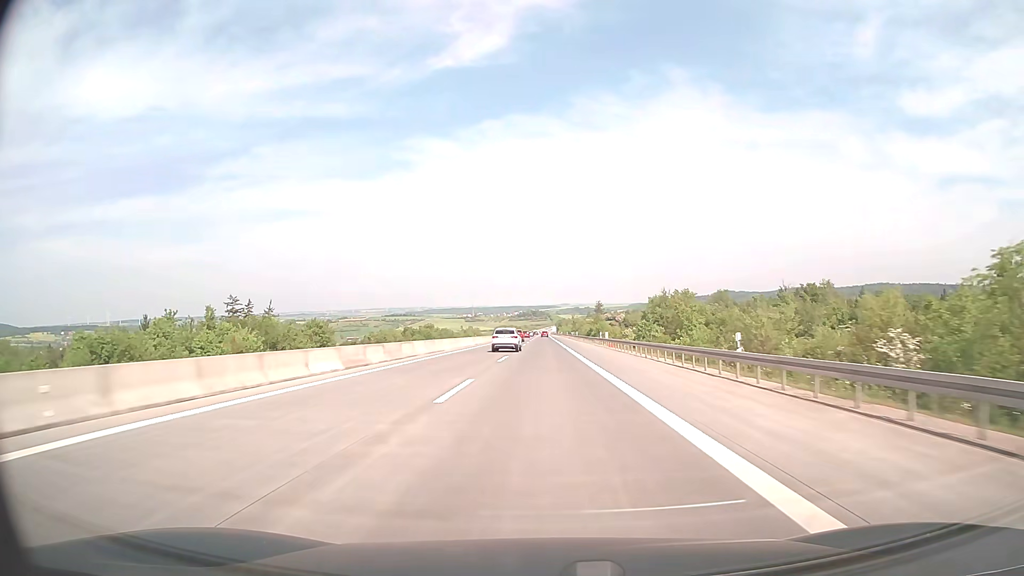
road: motorway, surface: concrete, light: Day
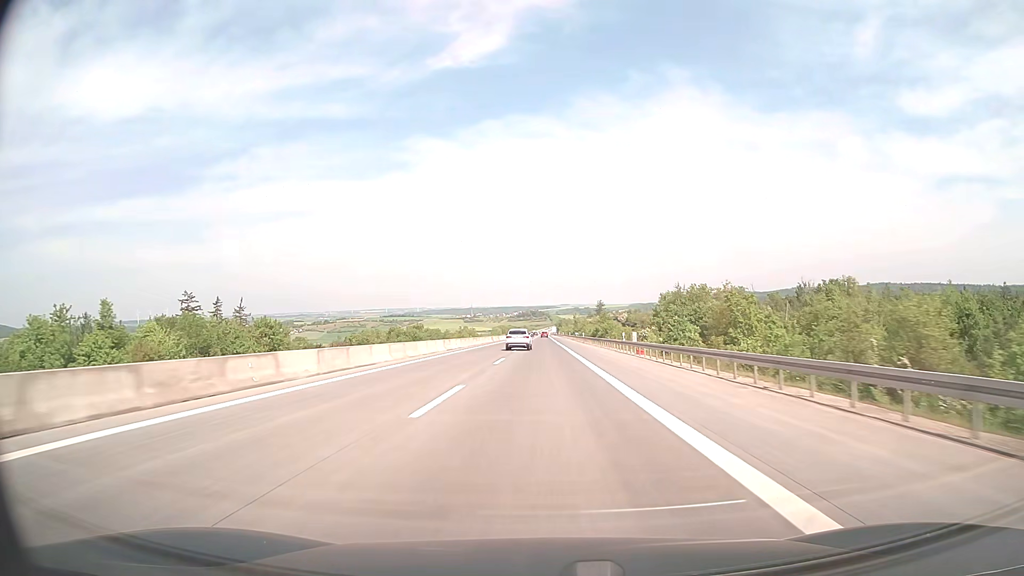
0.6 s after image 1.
(0.0, +19.8) m; 0°
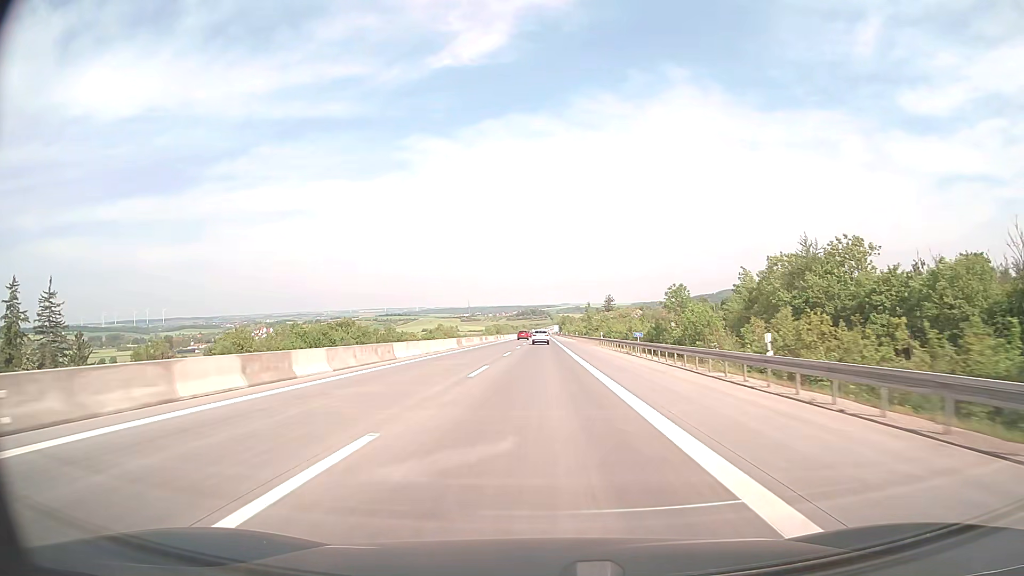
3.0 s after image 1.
(0.0, +79.3) m; 0°
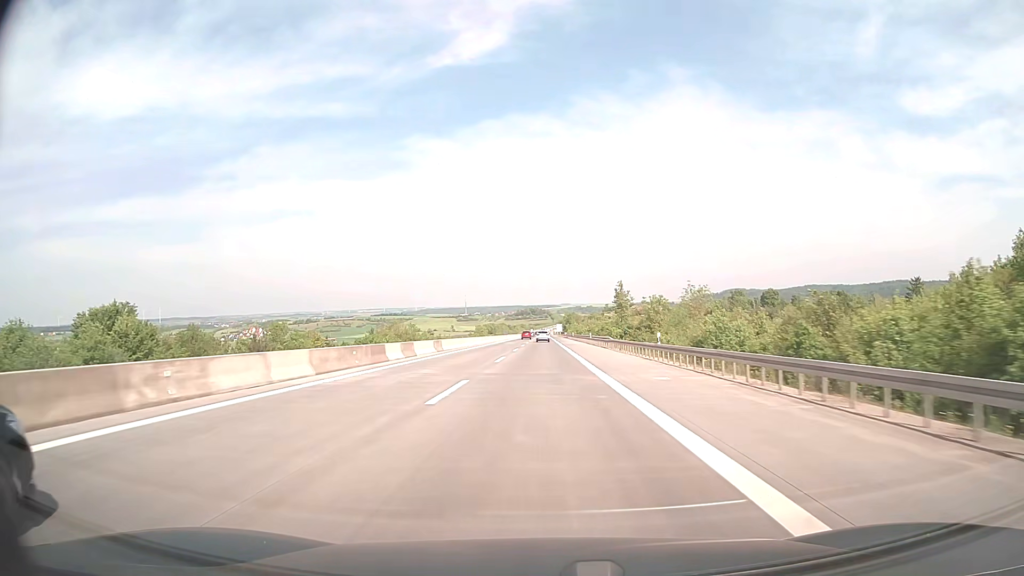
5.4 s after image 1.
(-0.2, +79.2) m; 0°
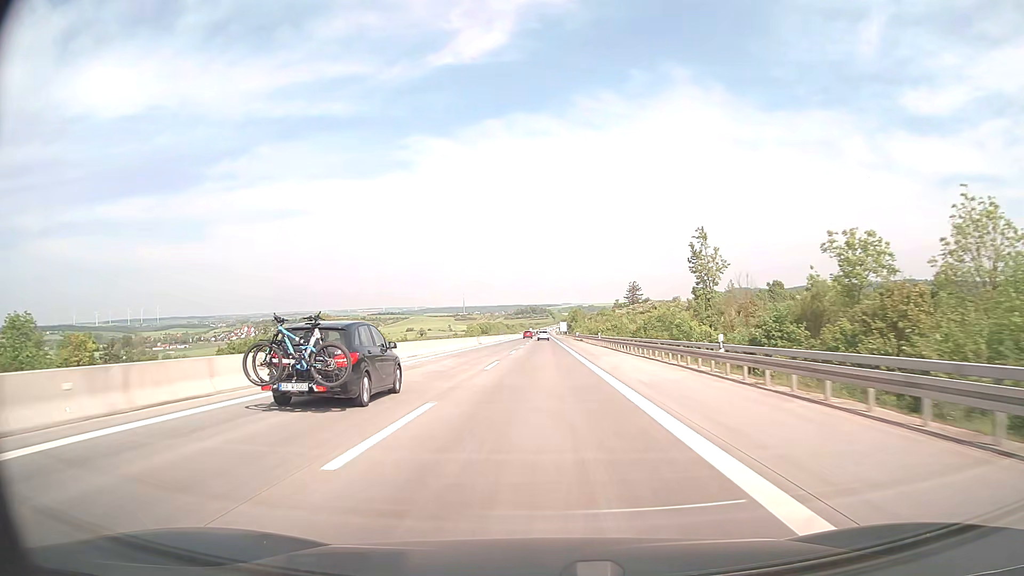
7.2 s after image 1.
(0.0, +59.4) m; 0°
(0, +10) (0, +20) (0, +30) (0, +40) (0, +50) (0, +60) (0, +70) (0, +80) (0, +90) (0, +100) m
